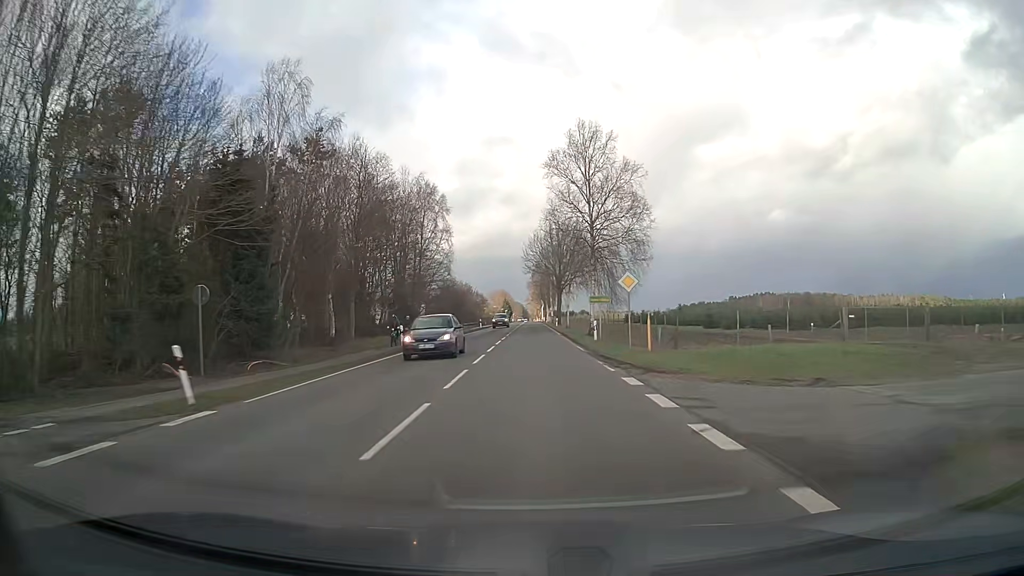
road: secondary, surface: asphalt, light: Day
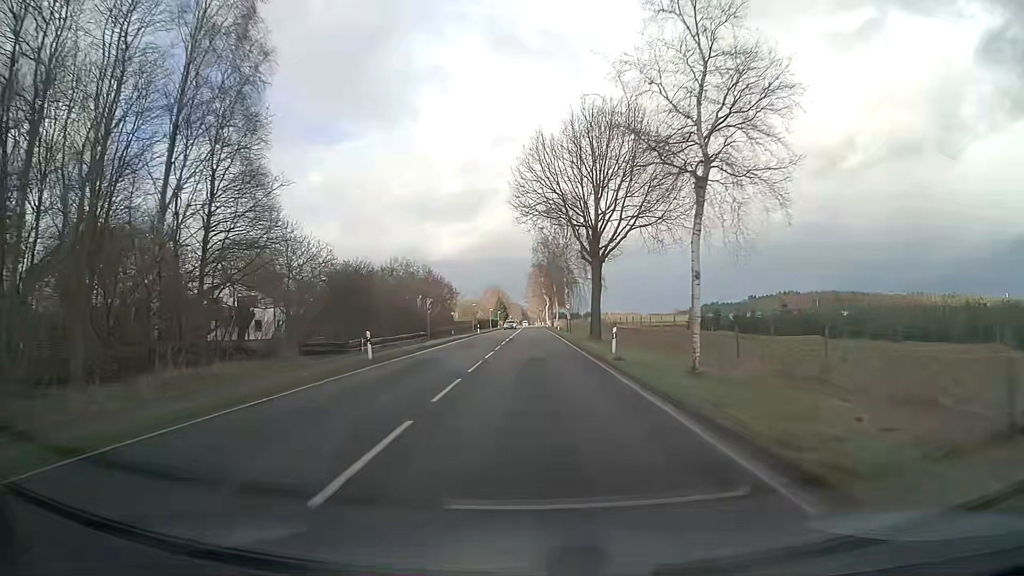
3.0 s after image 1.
(-0.2, +56.8) m; 0°
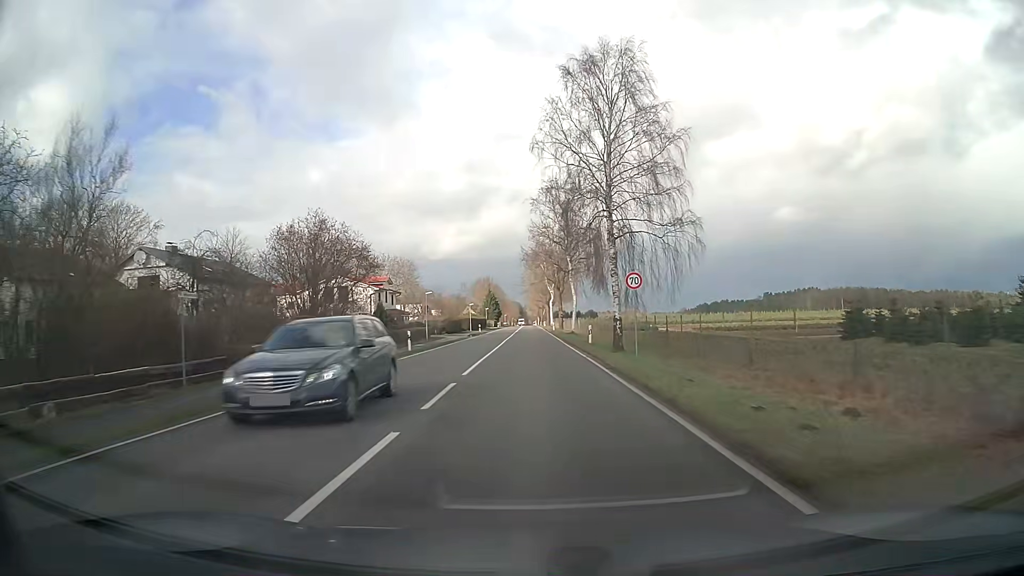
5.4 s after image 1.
(-0.1, +43.9) m; 0°
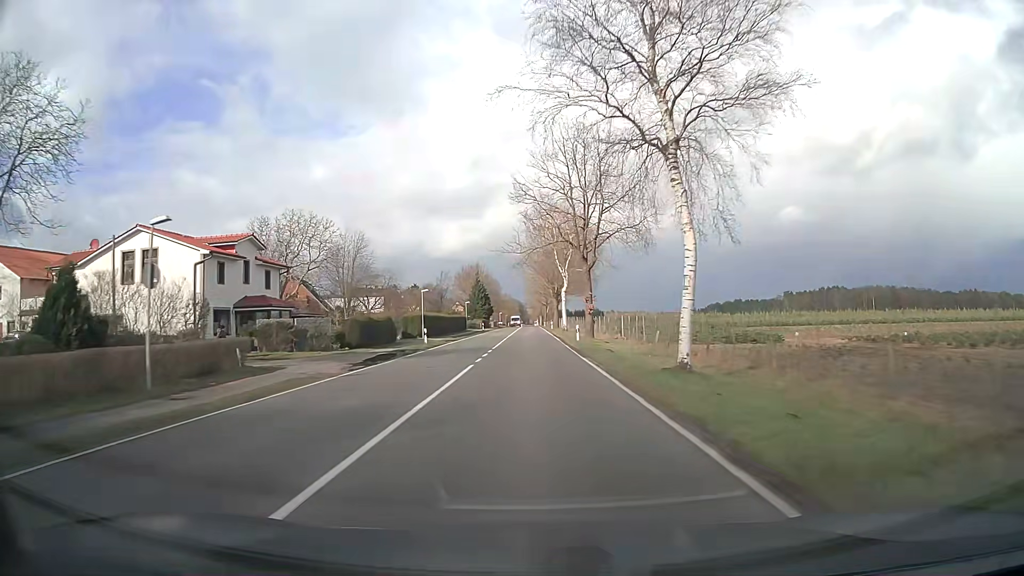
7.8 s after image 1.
(0.0, +43.4) m; 0°
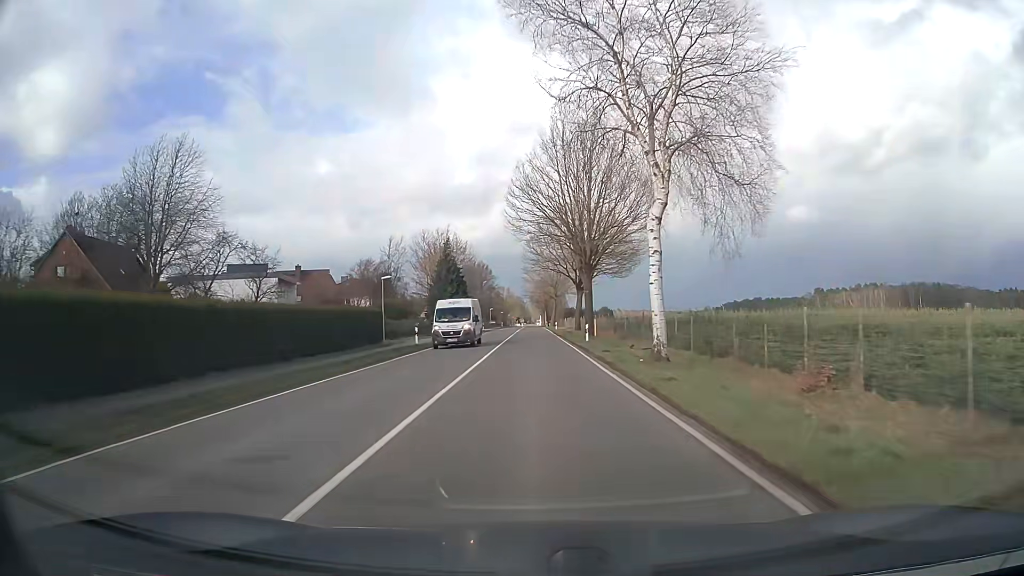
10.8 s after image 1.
(-0.3, +54.0) m; 0°
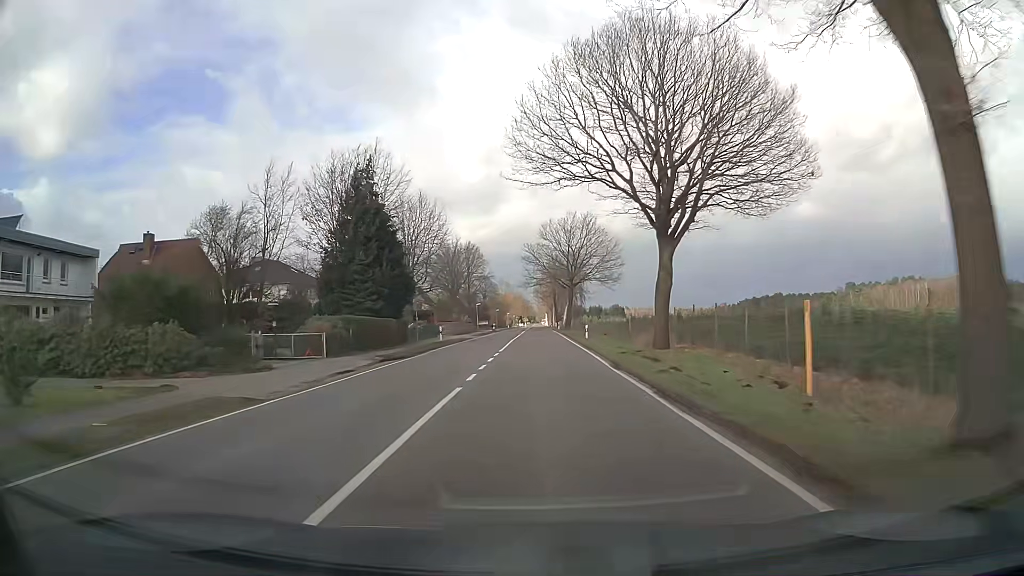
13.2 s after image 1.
(-0.1, +43.1) m; -1°
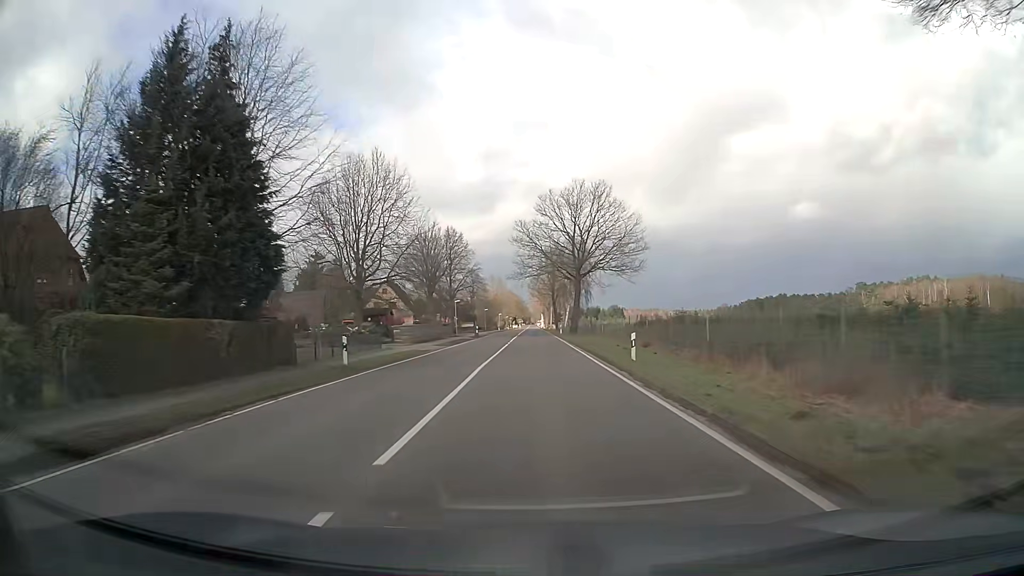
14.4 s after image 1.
(+0.2, +21.5) m; 0°
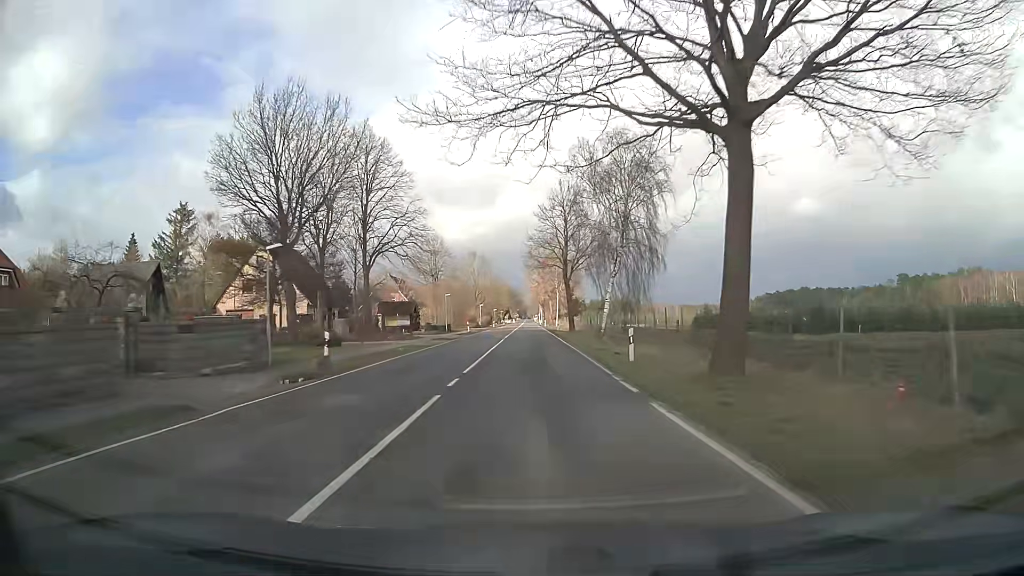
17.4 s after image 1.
(+0.4, +53.8) m; +1°
(0, +10) (0, +20) (0, +30) (0, +40) (0, +50) (0, +60) (0, +70) (-1, +80) (-1, +90) (-1, +100) m
